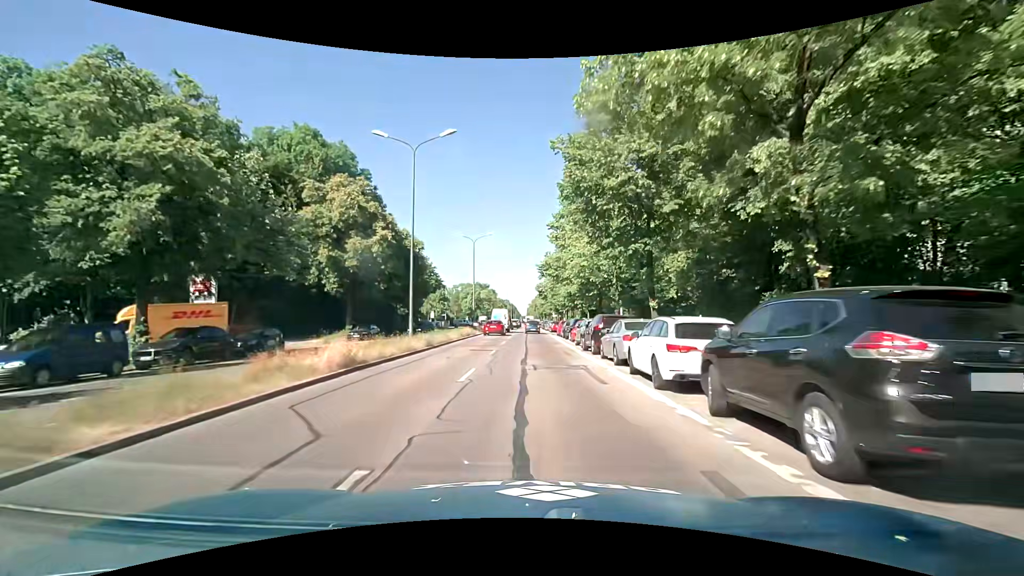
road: primary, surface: asphalt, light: Day
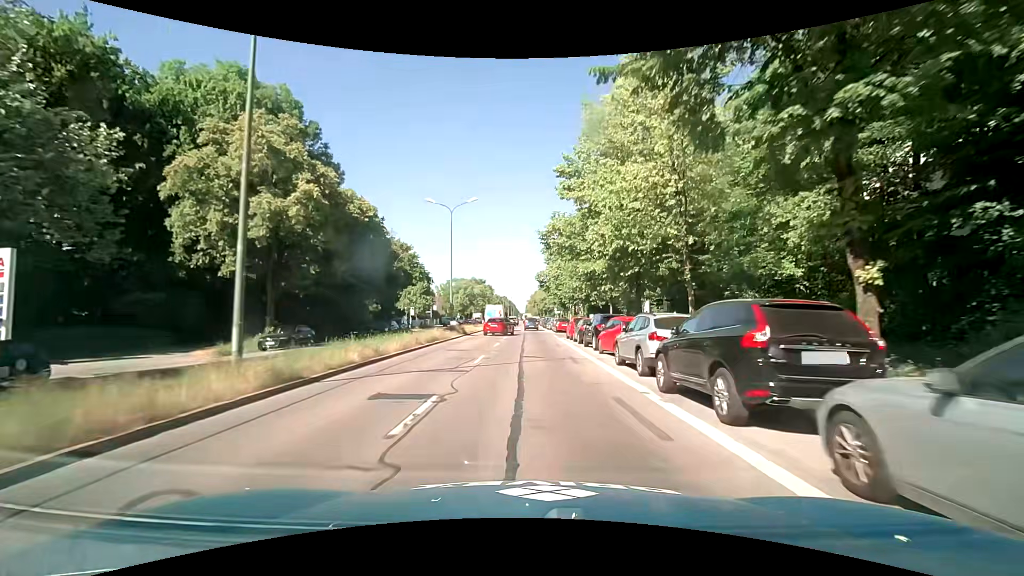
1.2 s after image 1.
(+0.1, +14.0) m; 0°
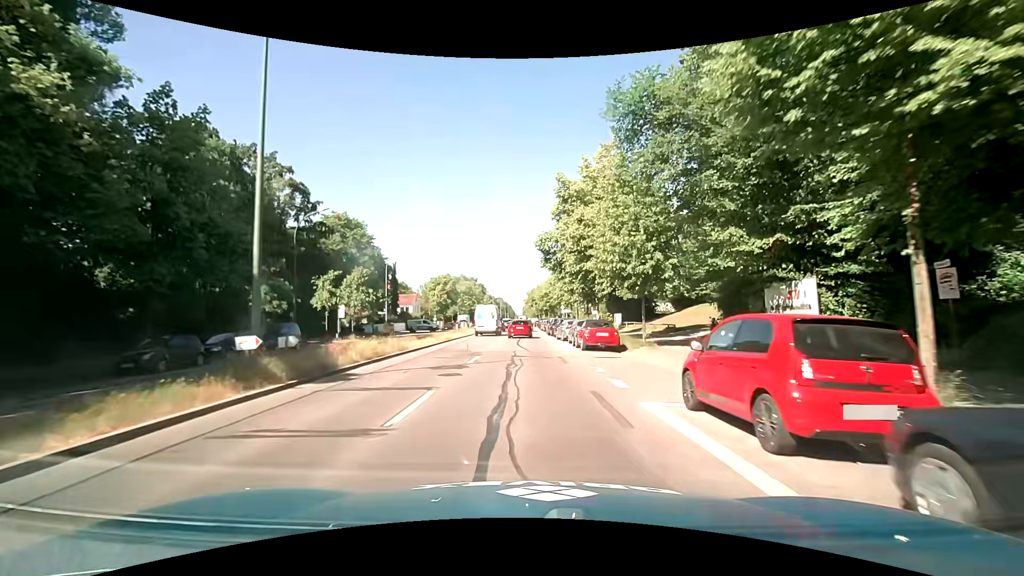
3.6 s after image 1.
(0.0, +26.7) m; -1°
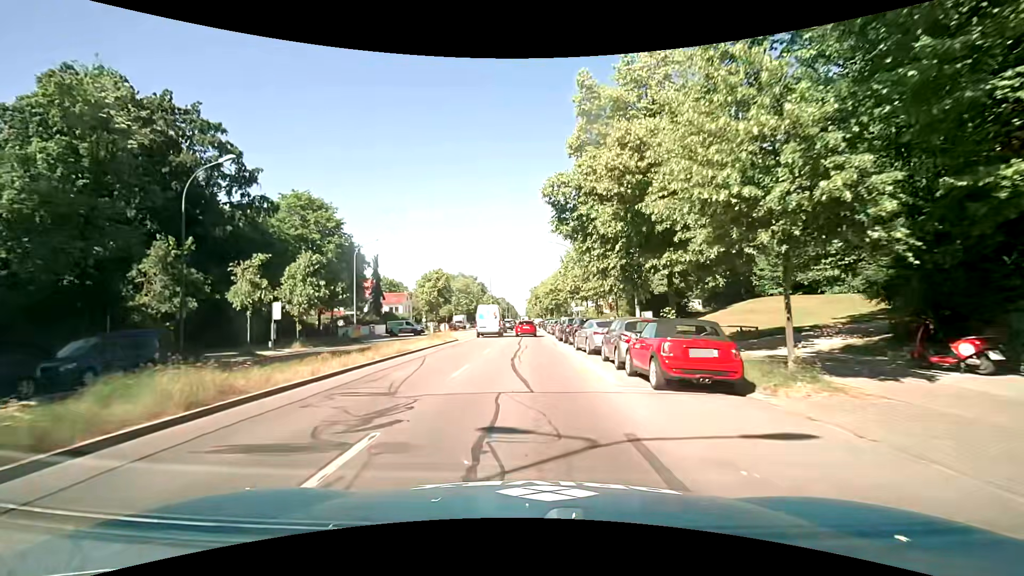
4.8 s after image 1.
(+0.2, +12.5) m; 0°
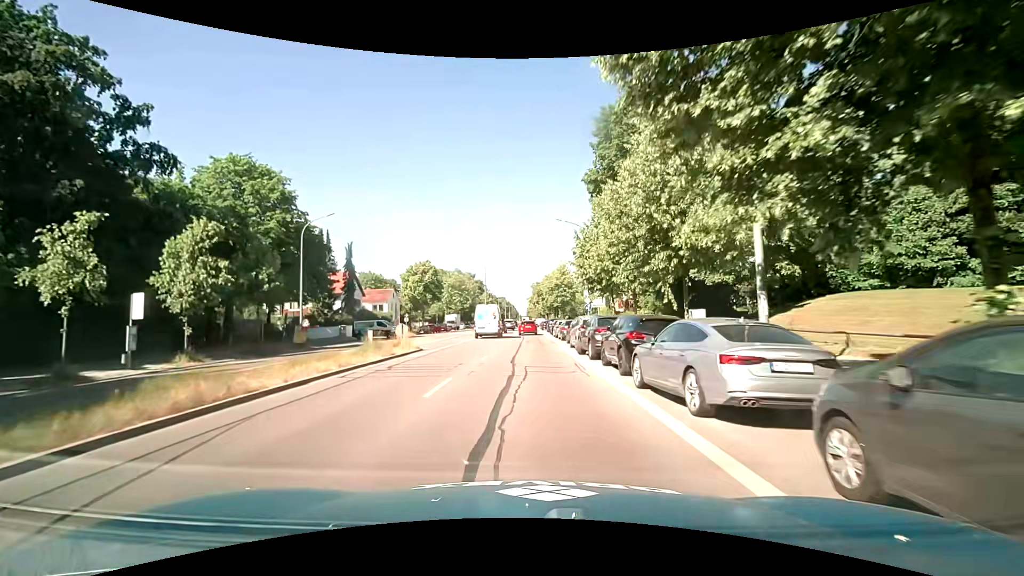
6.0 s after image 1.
(0.0, +12.5) m; 0°
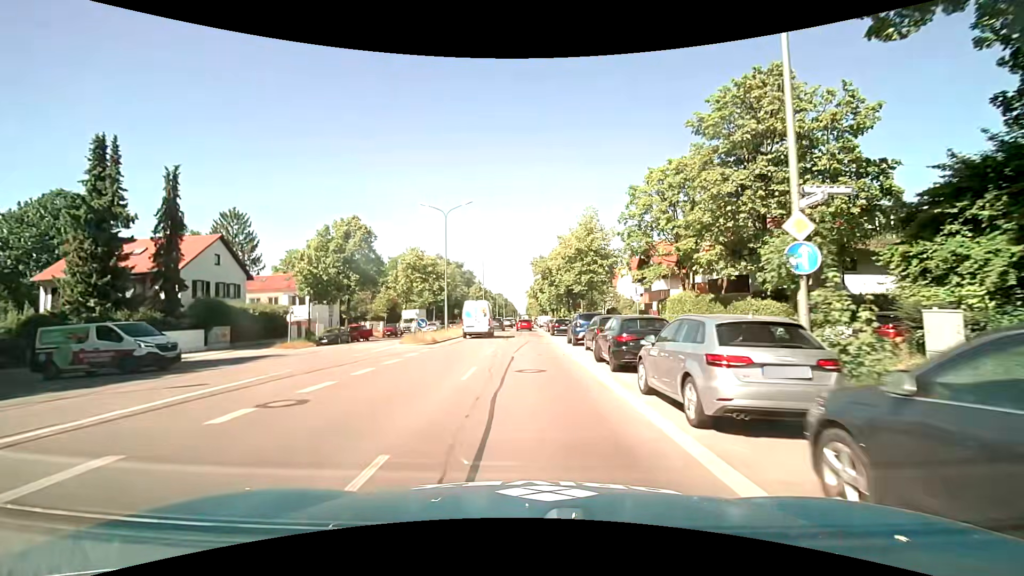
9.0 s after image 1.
(+0.1, +33.9) m; 0°
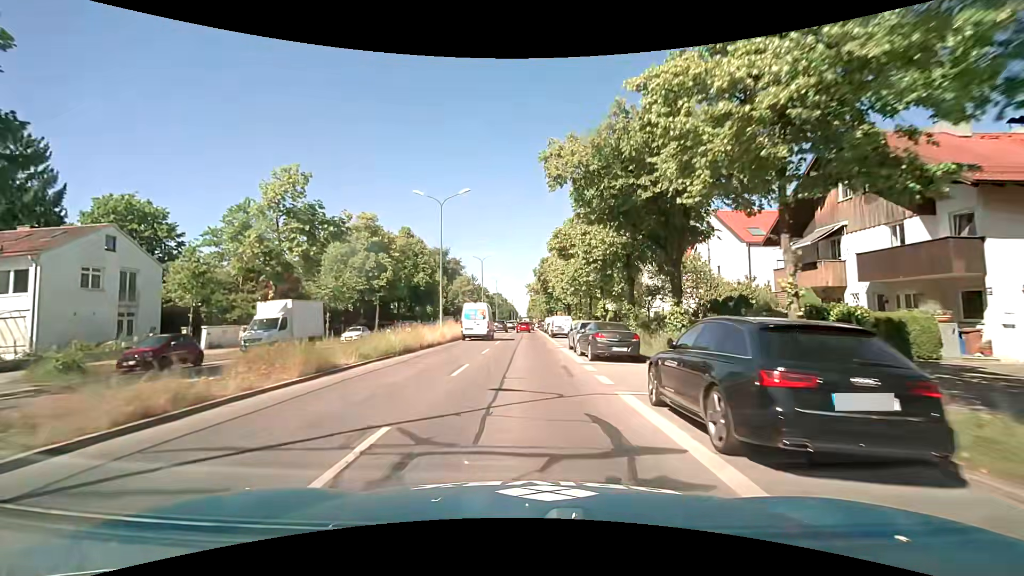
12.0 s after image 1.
(0.0, +35.9) m; 0°
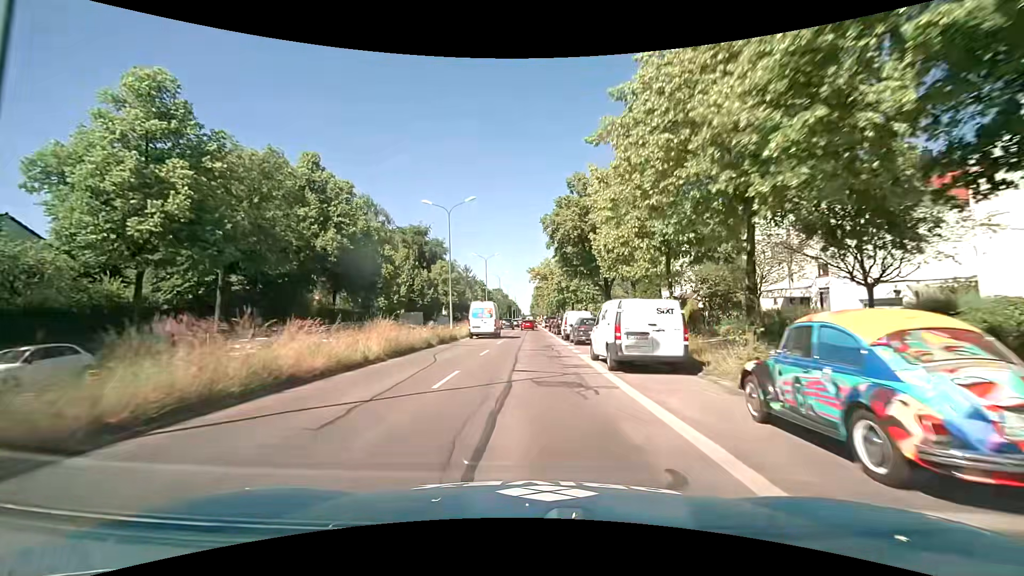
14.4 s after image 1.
(-0.2, +30.1) m; 0°
(0, +10) (0, +20) (0, +30) (0, +40) (0, +50) (0, +60) (0, +70) (-1, +80) (-1, +90) (-1, +100) m
